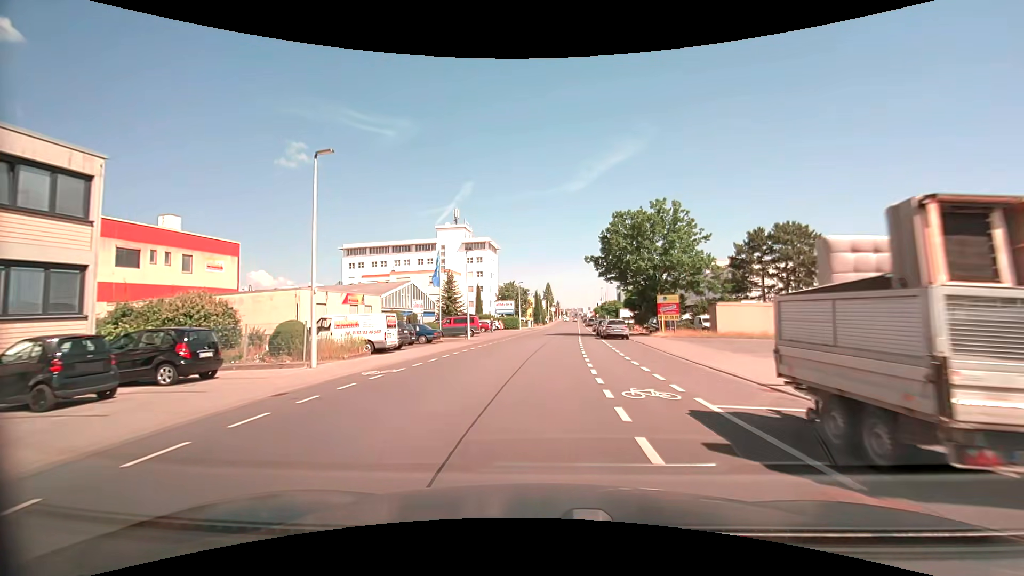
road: tertiary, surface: asphalt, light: Day
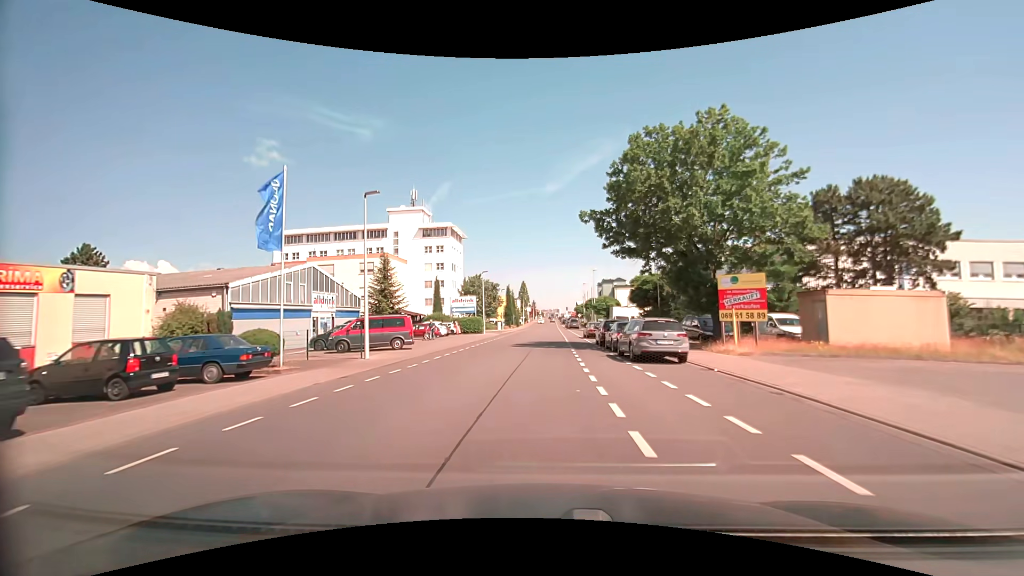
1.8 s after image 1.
(+0.6, +19.7) m; +3°
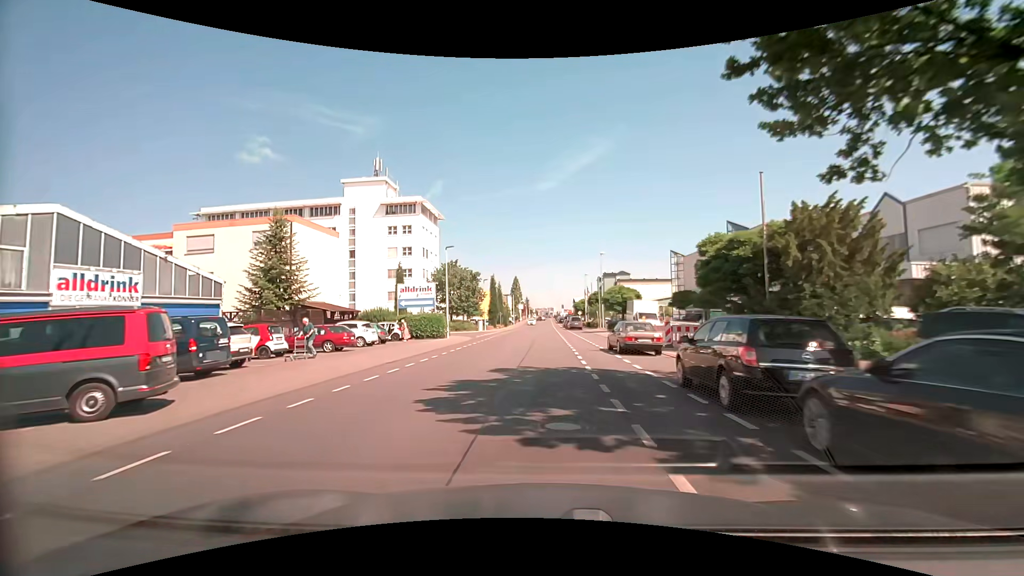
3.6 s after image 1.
(+0.2, +19.9) m; +1°
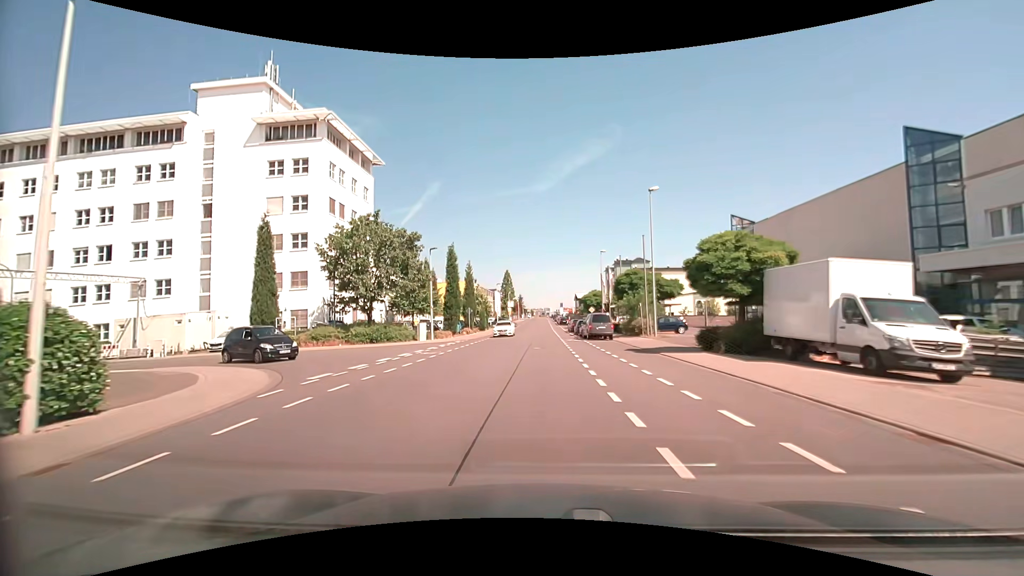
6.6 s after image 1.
(+0.3, +33.6) m; +1°
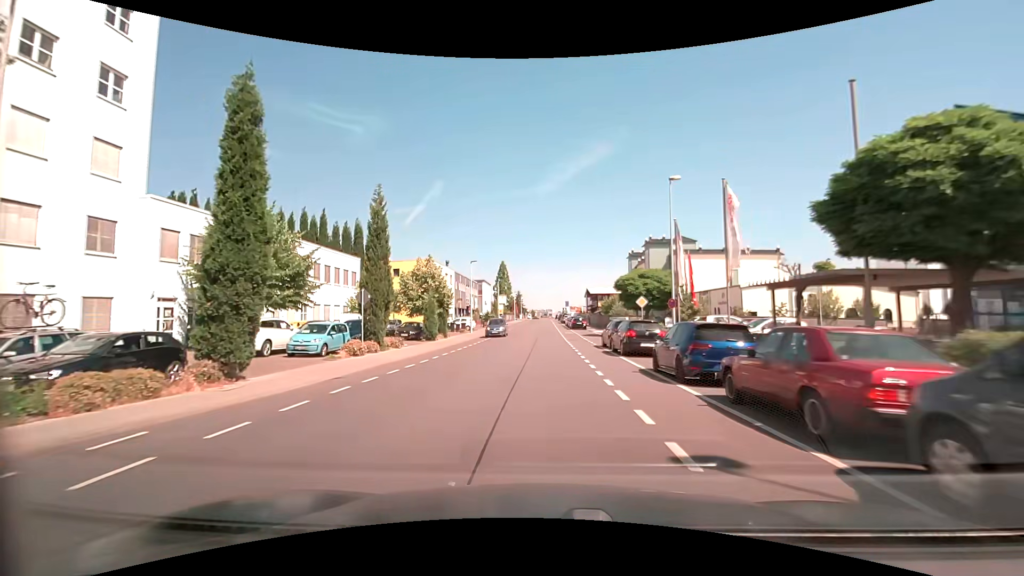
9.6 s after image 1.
(-0.1, +34.2) m; 0°
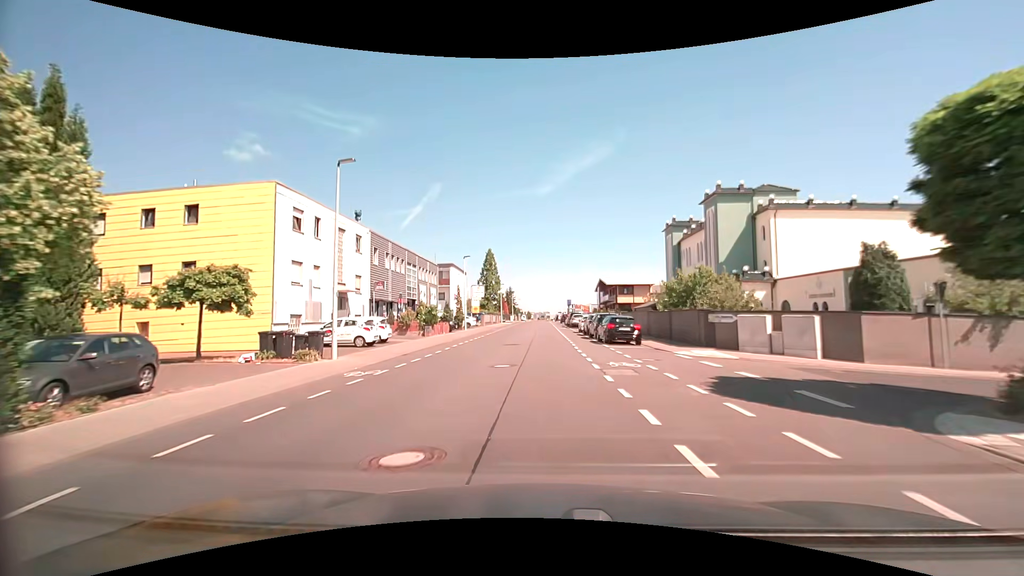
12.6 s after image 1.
(+0.3, +34.7) m; +1°
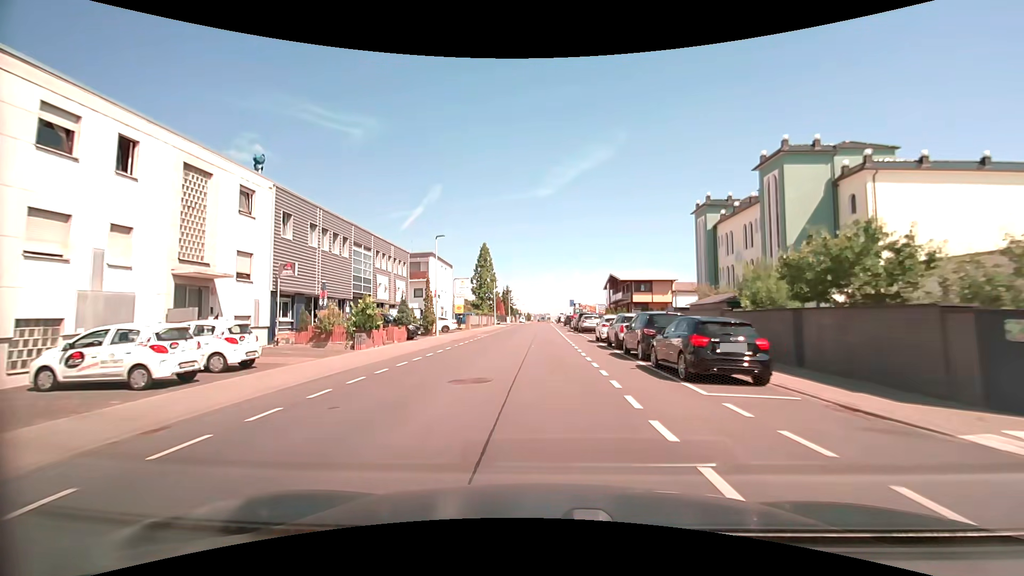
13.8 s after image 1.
(-0.1, +13.9) m; -1°
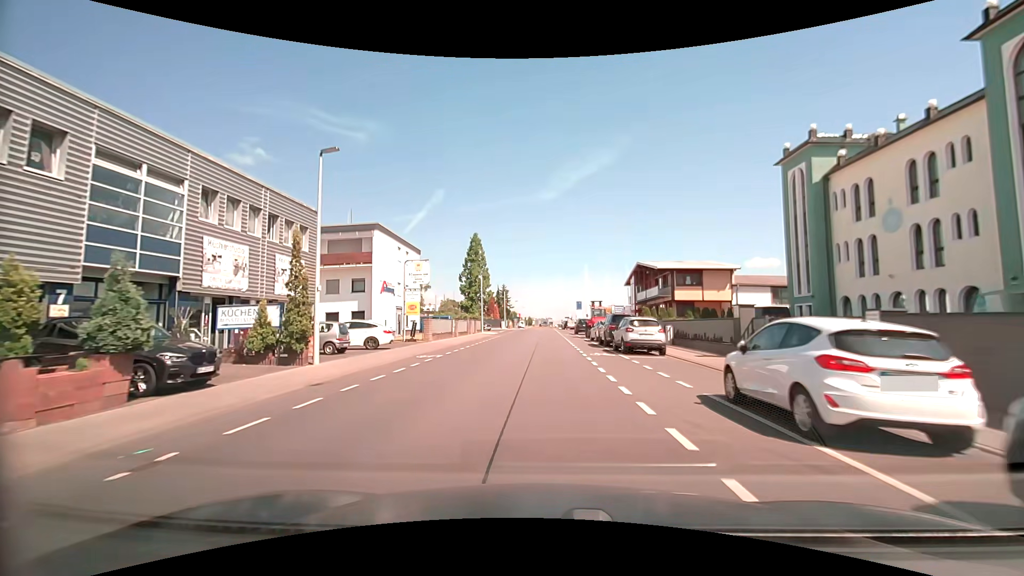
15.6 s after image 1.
(0.0, +20.6) m; 0°
(0, +10) (0, +20) (0, +30) (0, +40) (0, +50) (0, +60) (0, +70) (0, +80) (0, +90) (0, +100) m
